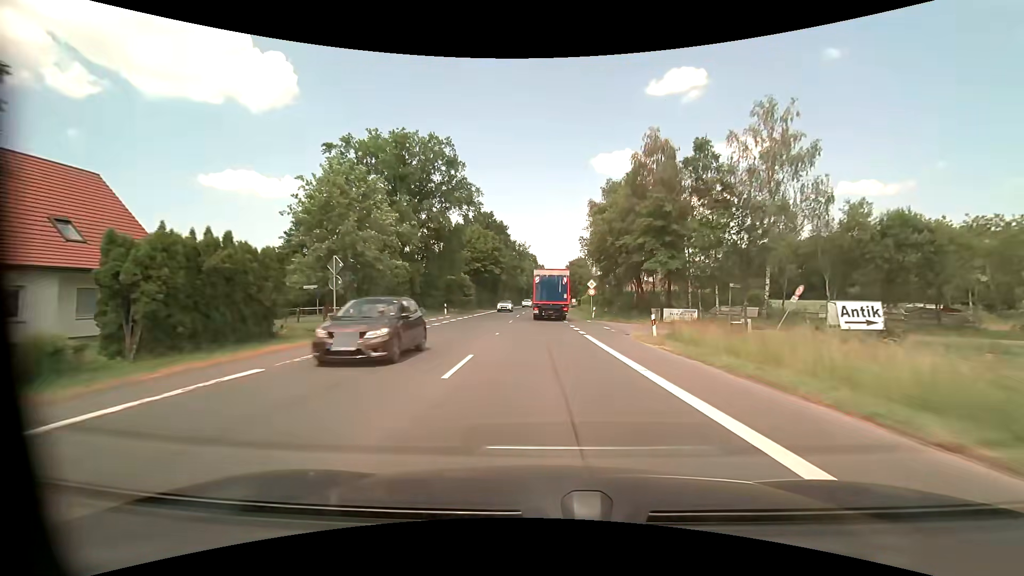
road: primary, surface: asphalt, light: Day
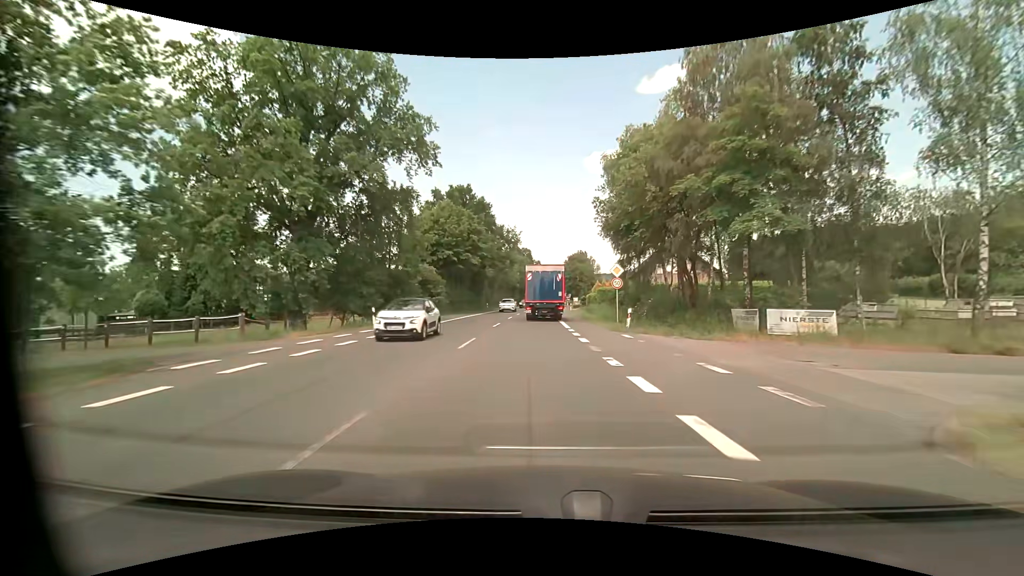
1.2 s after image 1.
(0.0, +18.2) m; 0°
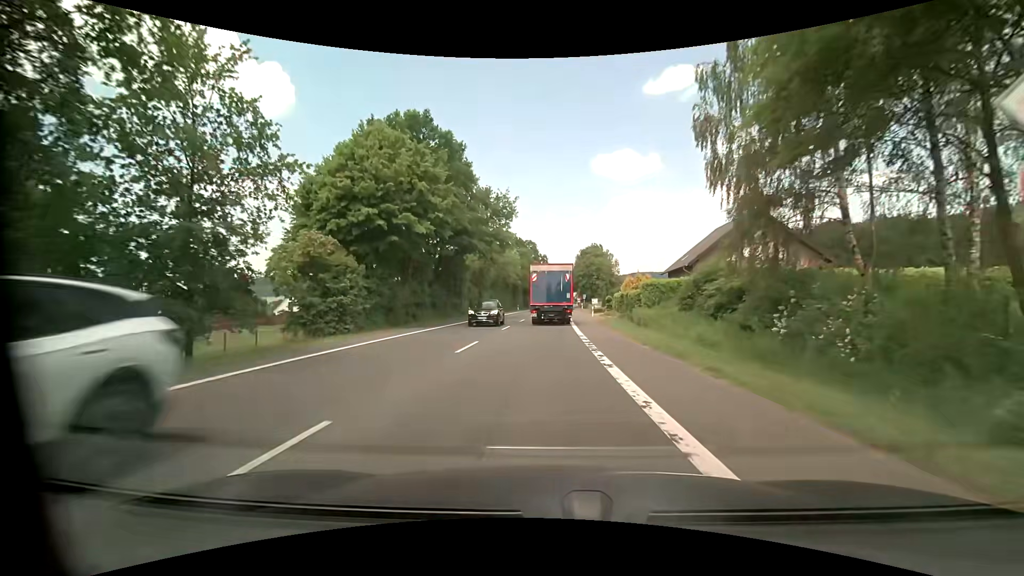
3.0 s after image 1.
(-0.1, +24.0) m; -1°
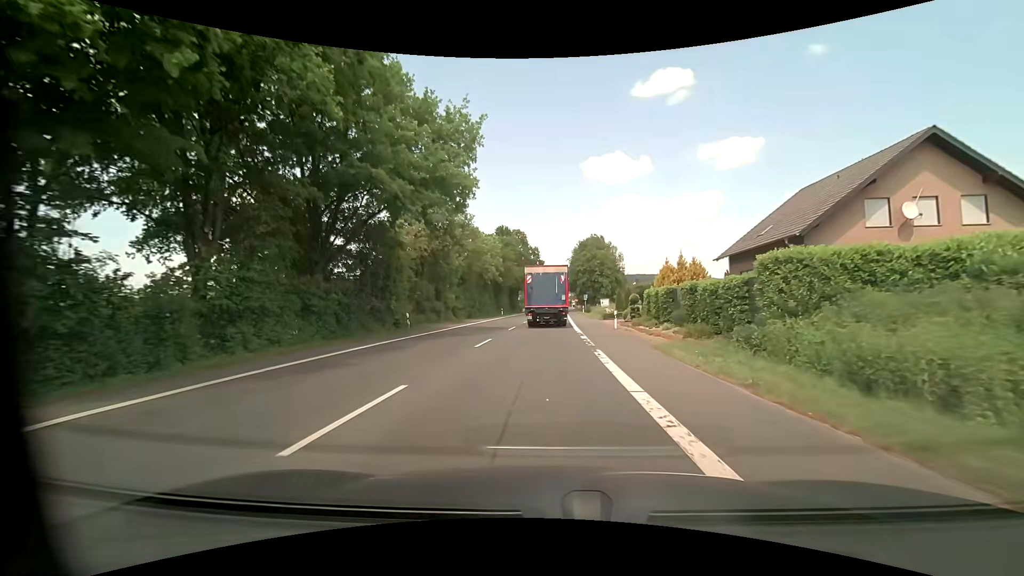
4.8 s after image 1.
(+0.1, +20.9) m; +1°
(0, +10) (0, +20) (0, +30) (+1, +40) (+1, +50) (+1, +60) (+2, +70) (+2, +80) (+2, +90) (+2, +100) m
